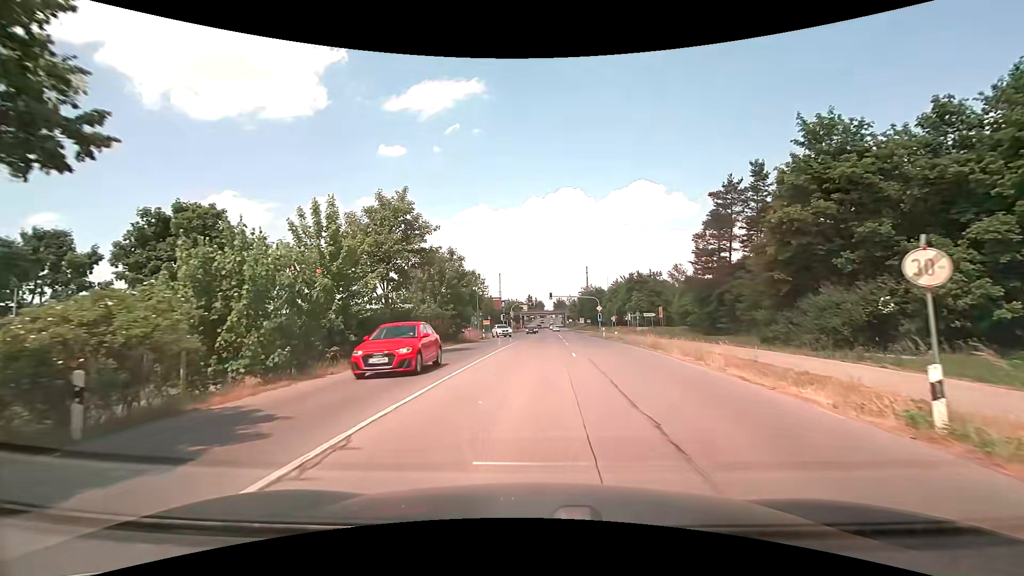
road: secondary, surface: asphalt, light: Day
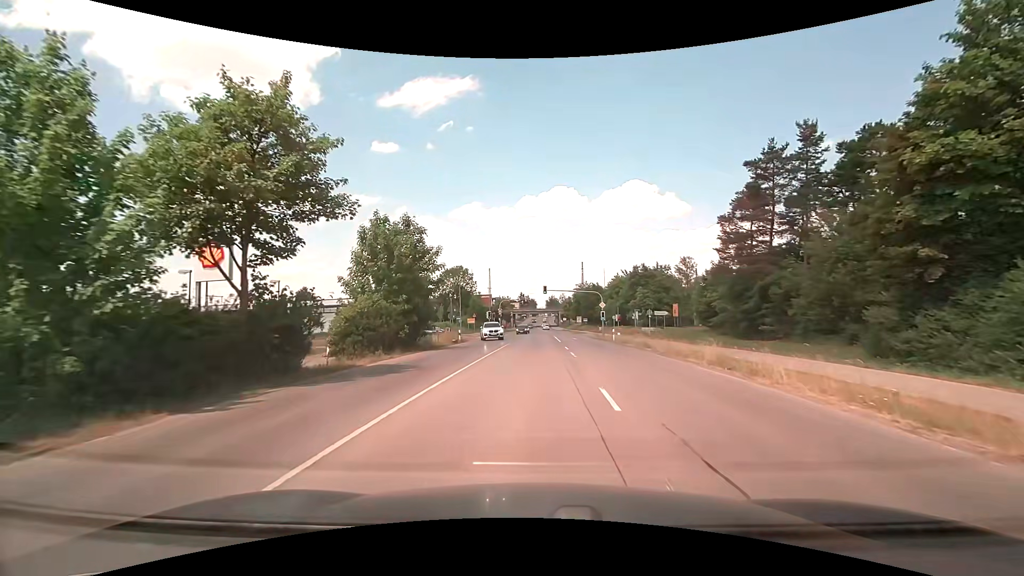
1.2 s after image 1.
(+0.1, +11.6) m; +1°
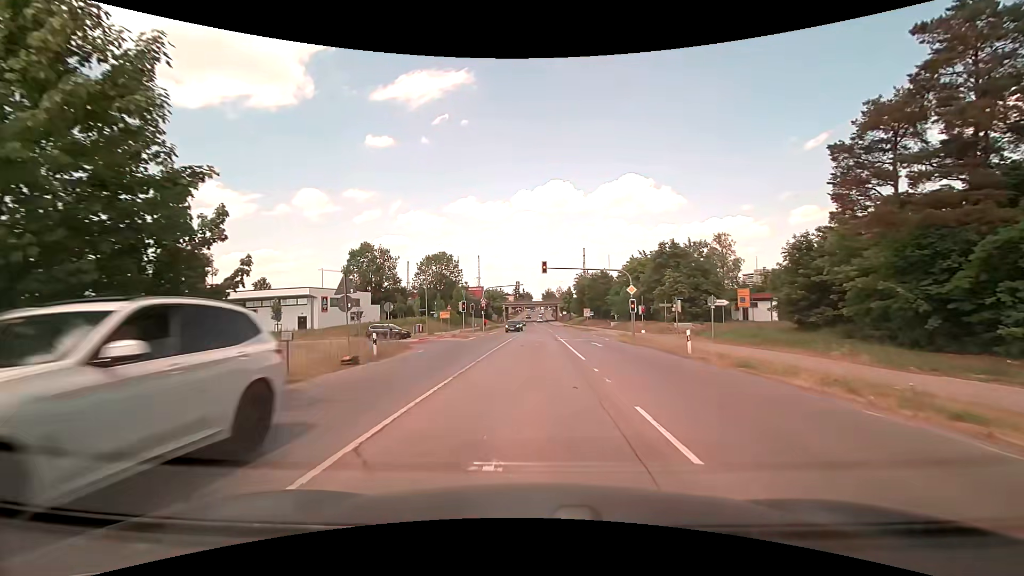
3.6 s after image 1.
(+0.1, +20.7) m; +1°
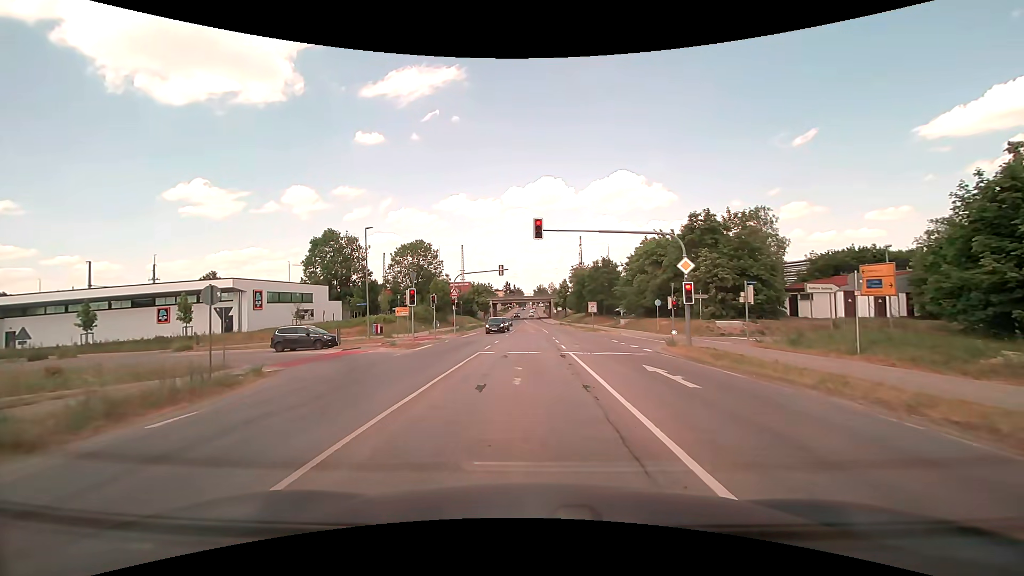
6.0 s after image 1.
(+0.1, +16.2) m; +1°
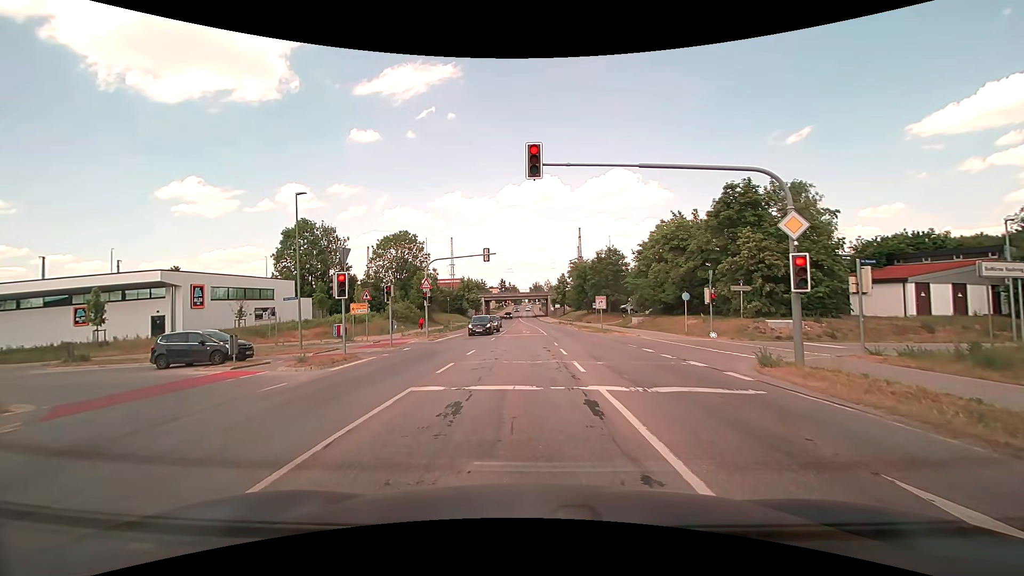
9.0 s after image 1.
(+0.1, +9.8) m; +2°
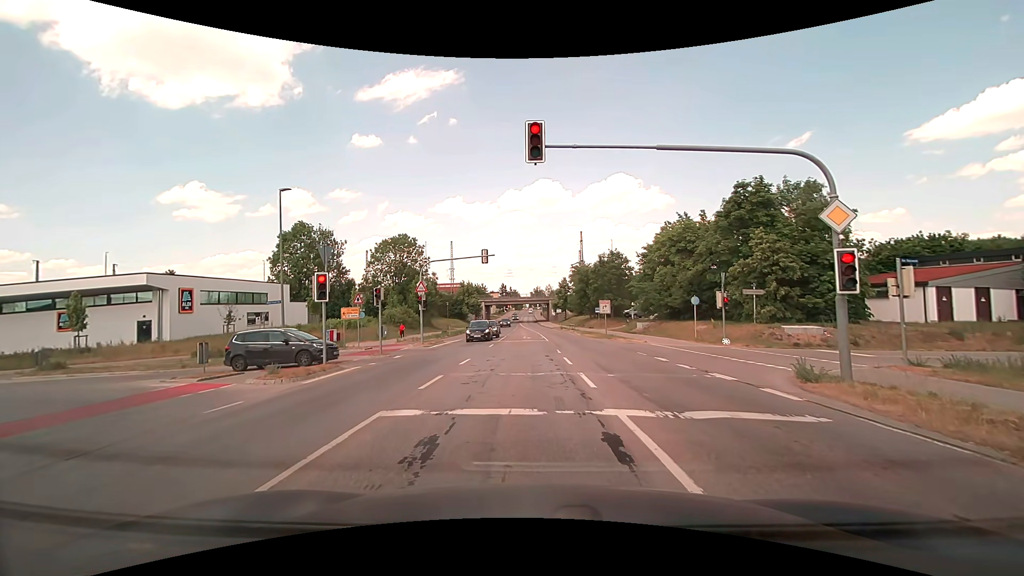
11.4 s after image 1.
(0.0, +2.0) m; -2°
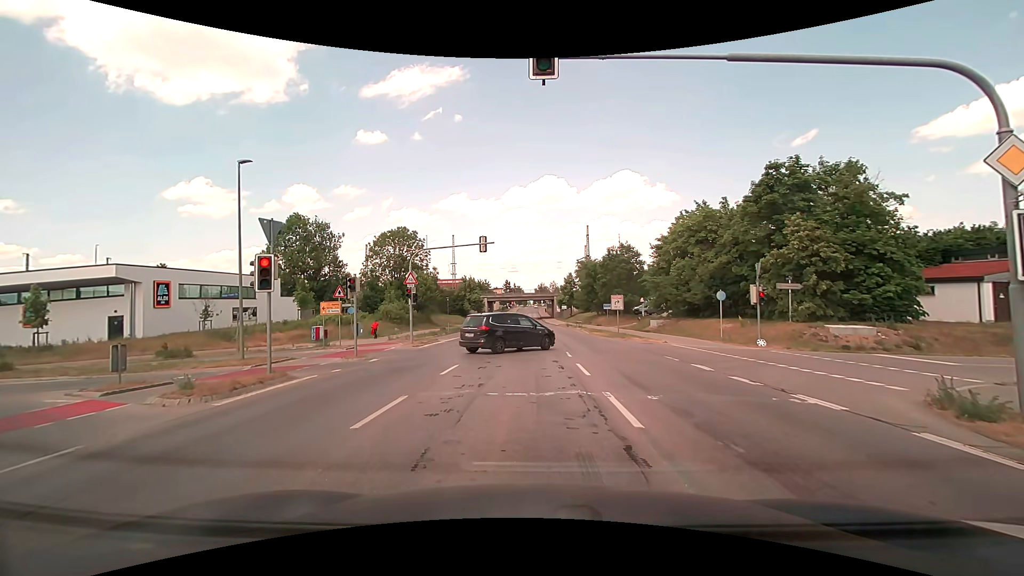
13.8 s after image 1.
(0.0, +4.0) m; +1°
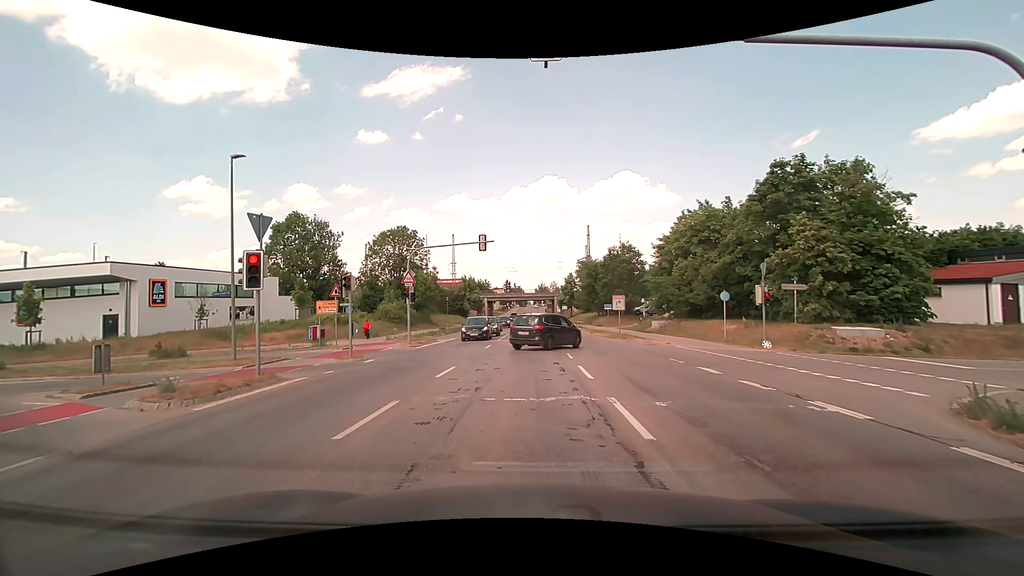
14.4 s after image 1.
(0.0, +0.5) m; 0°
